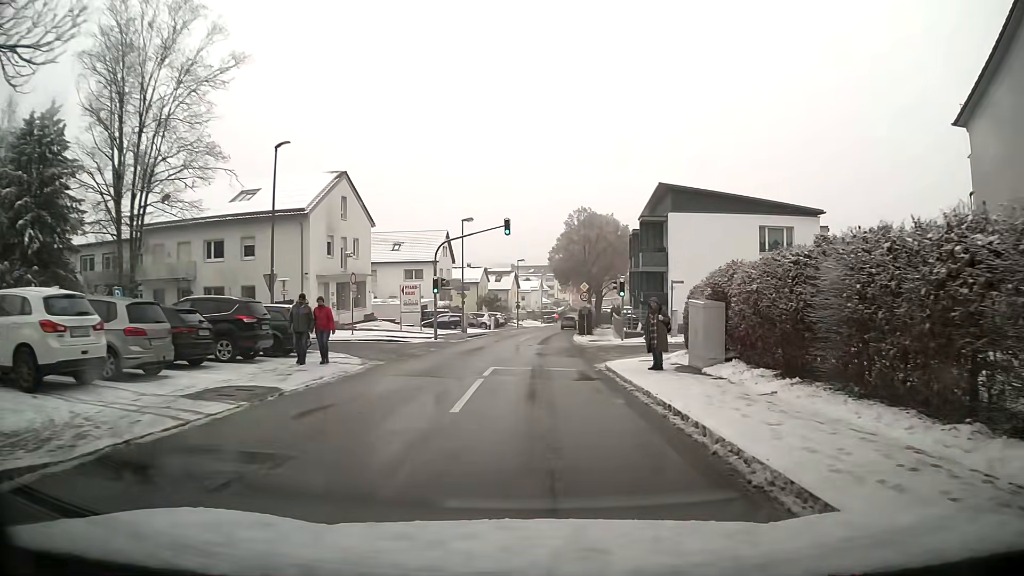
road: unclassified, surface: asphalt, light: Day
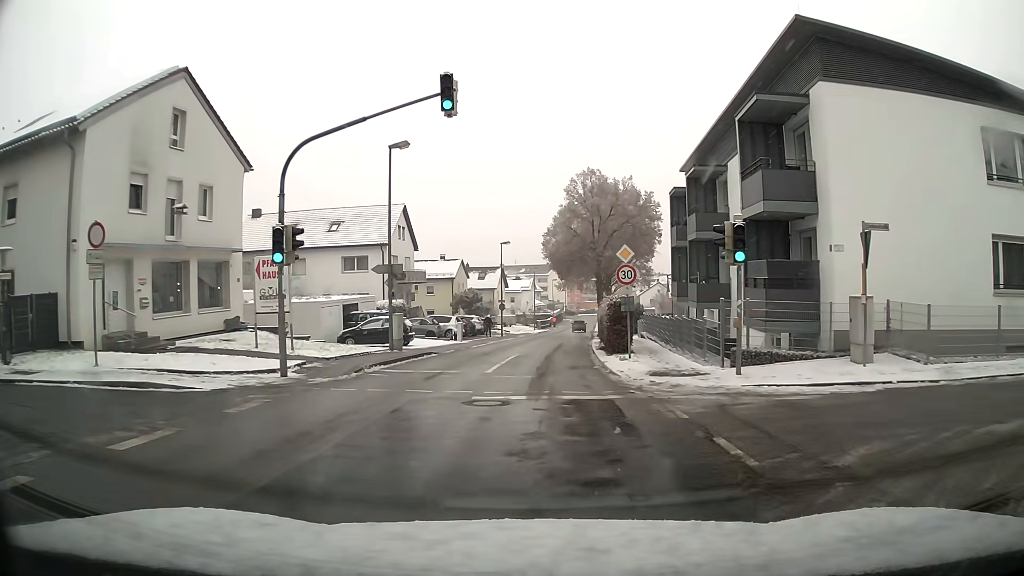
(+0.2, +21.3) m; +1°
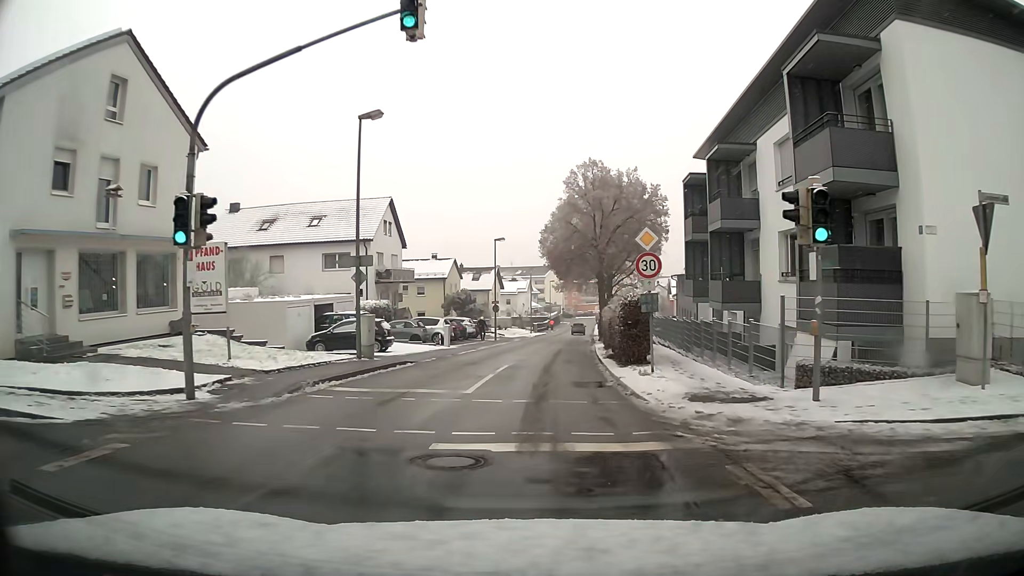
(0.0, +4.3) m; 0°
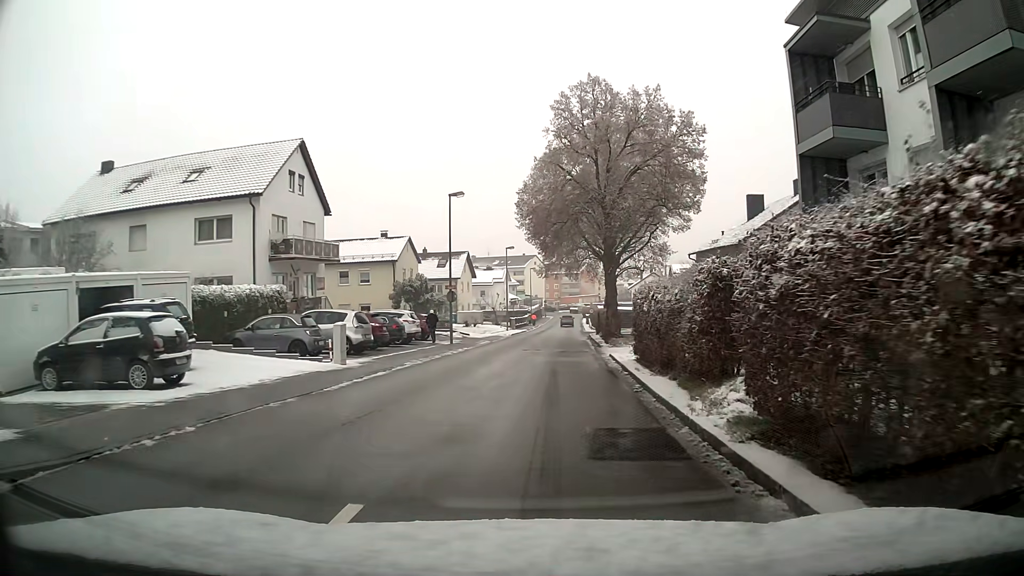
(+0.2, +17.0) m; +2°
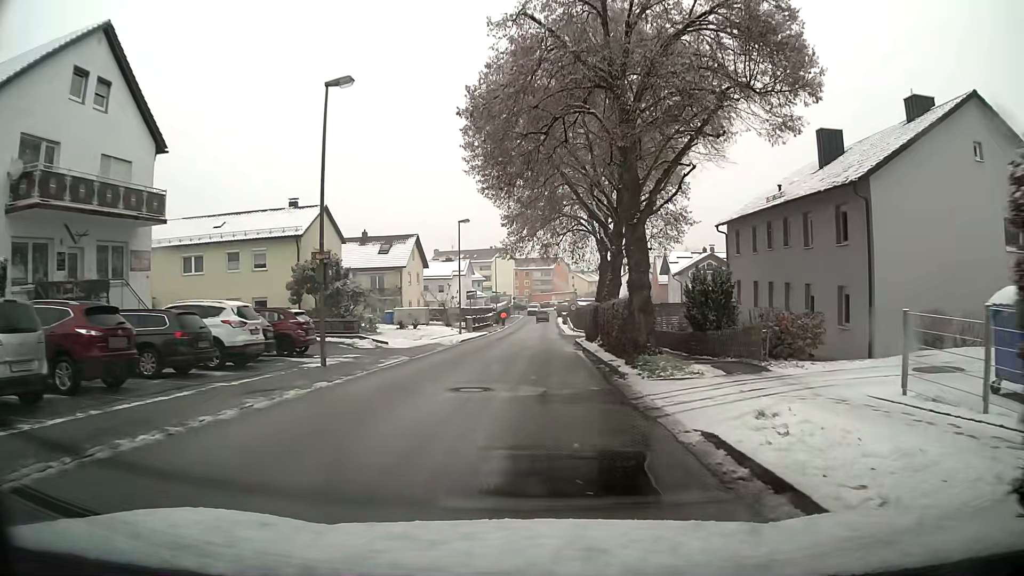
(+0.4, +17.3) m; +2°
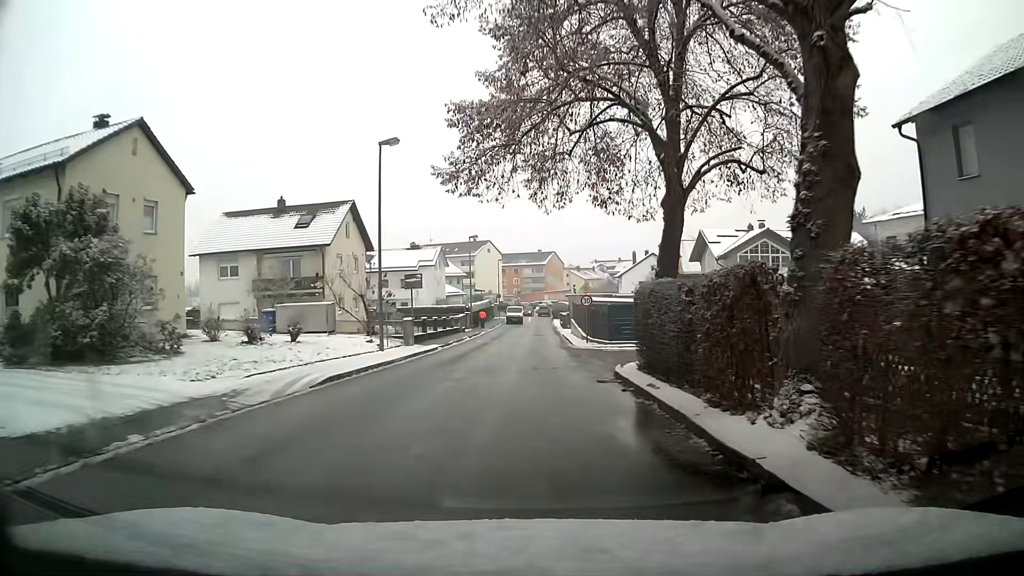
(+0.1, +22.3) m; +1°
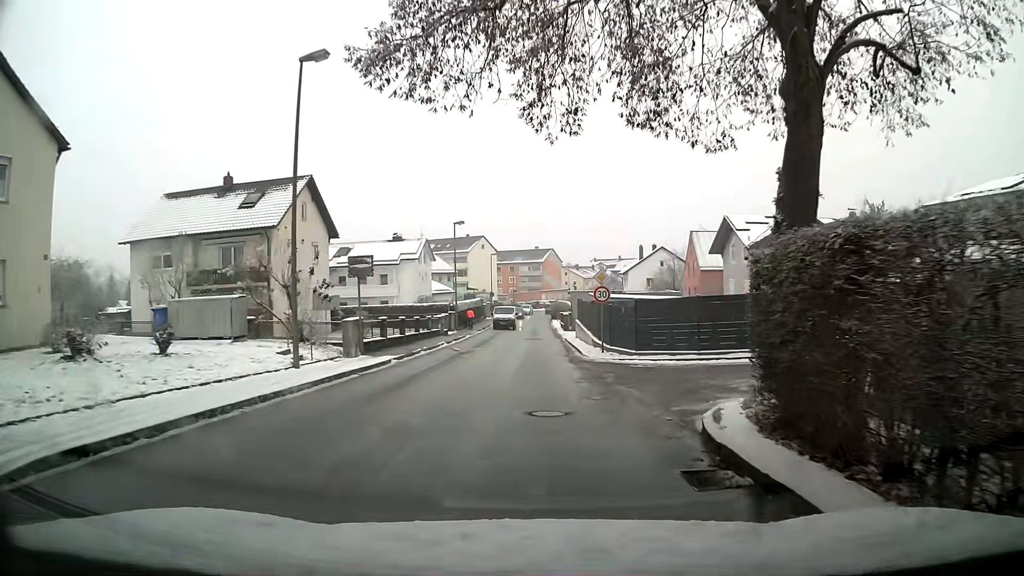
(0.0, +9.1) m; 0°
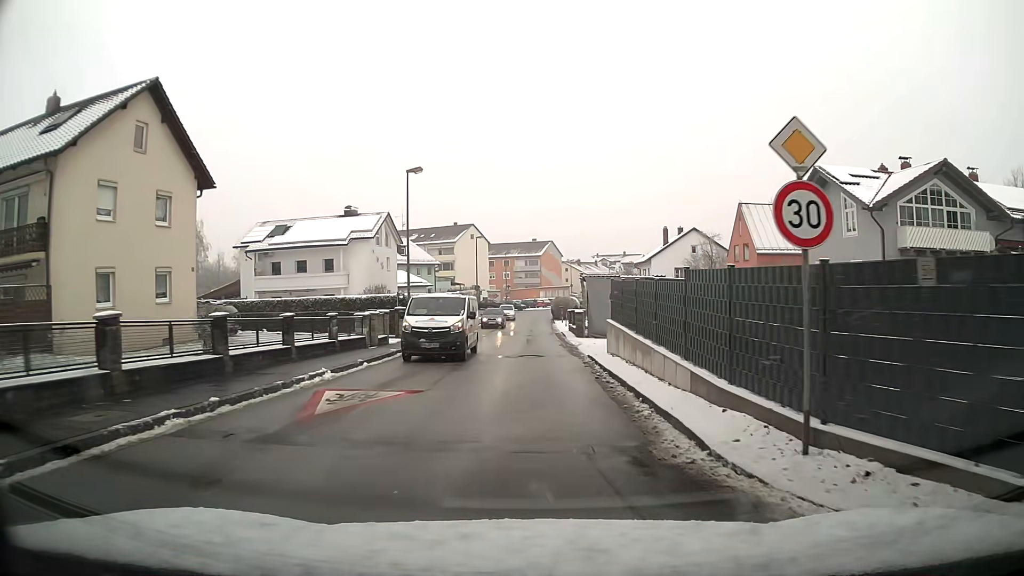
(0.0, +18.3) m; 0°
(0, +10) (0, +20) (0, +30) (0, +40) (0, +50) (0, +60) (0, +70) (+1, +80) (+2, +90) (+5, +100) m
